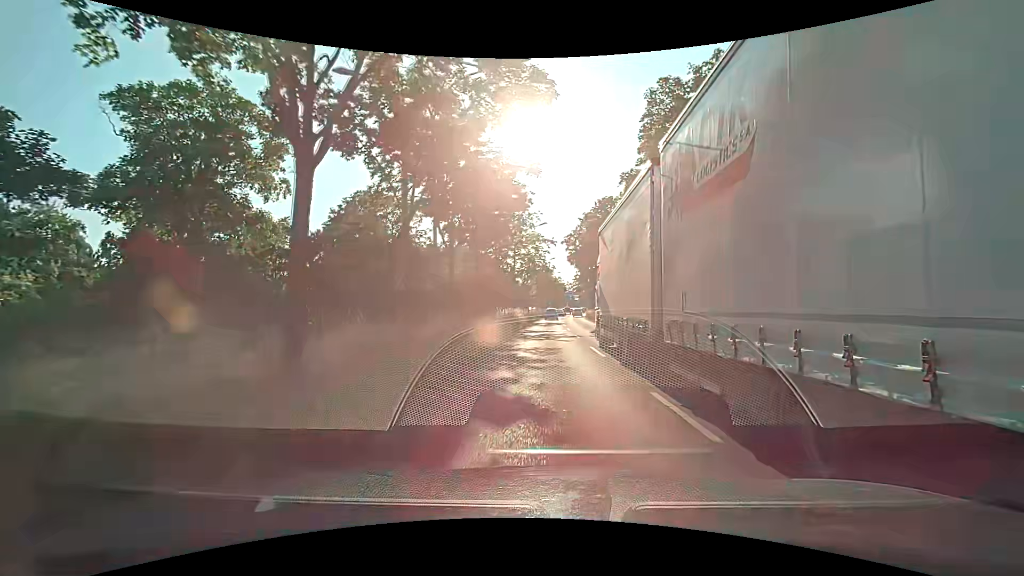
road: primary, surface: asphalt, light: Day
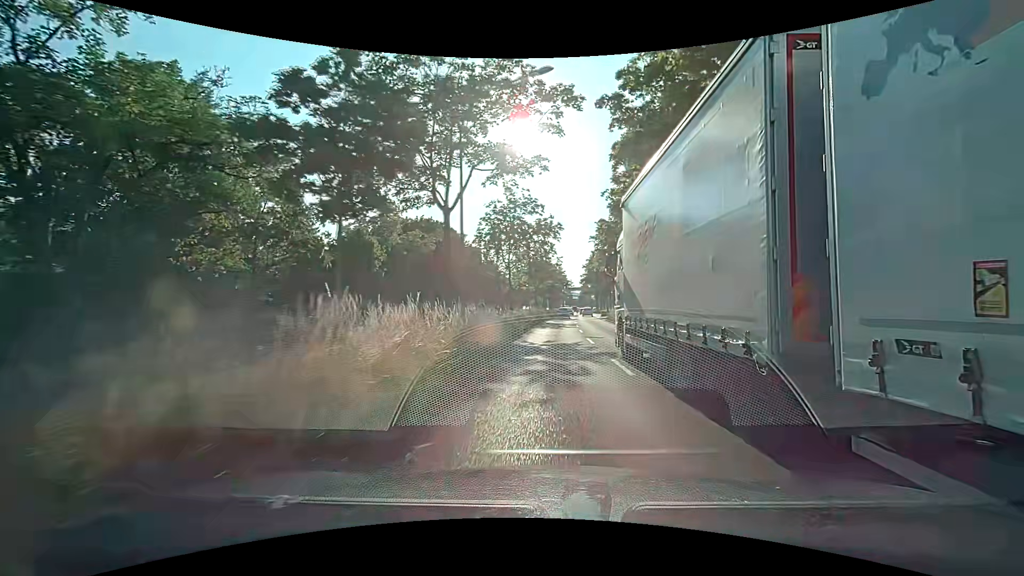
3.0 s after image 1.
(-0.1, +32.0) m; -1°
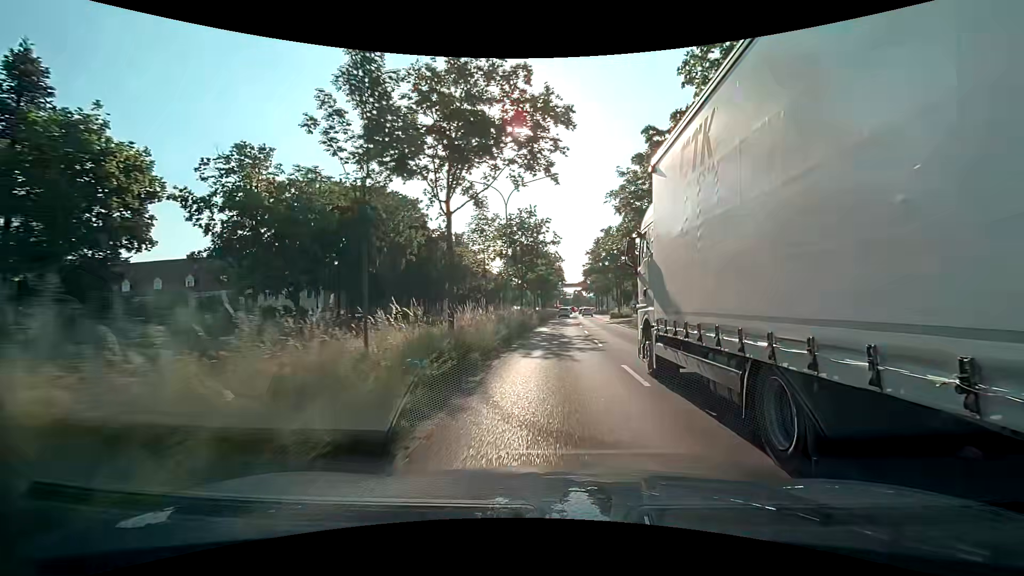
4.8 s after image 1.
(+0.3, +19.6) m; +2°
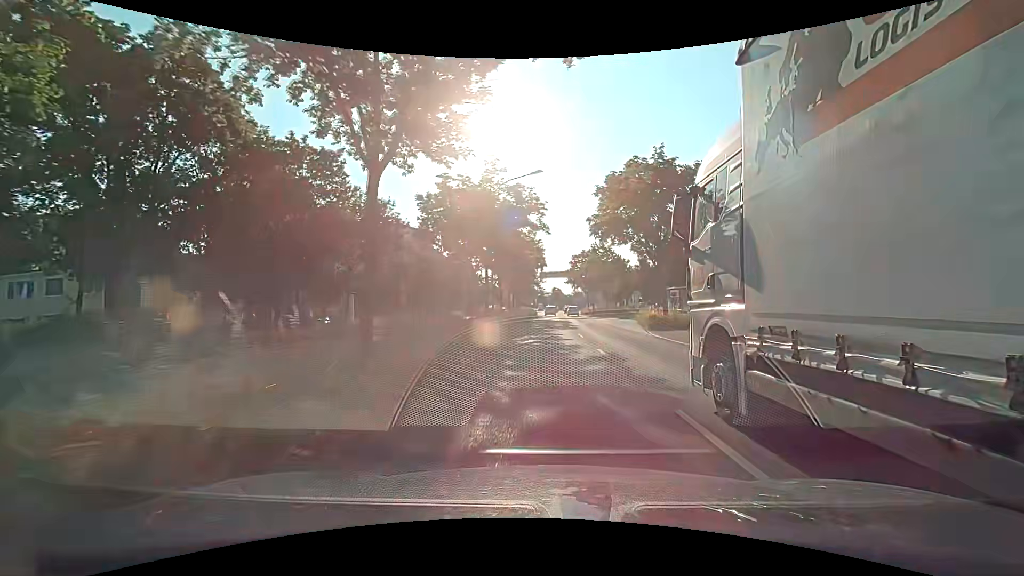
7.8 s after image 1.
(+0.7, +32.2) m; +3°
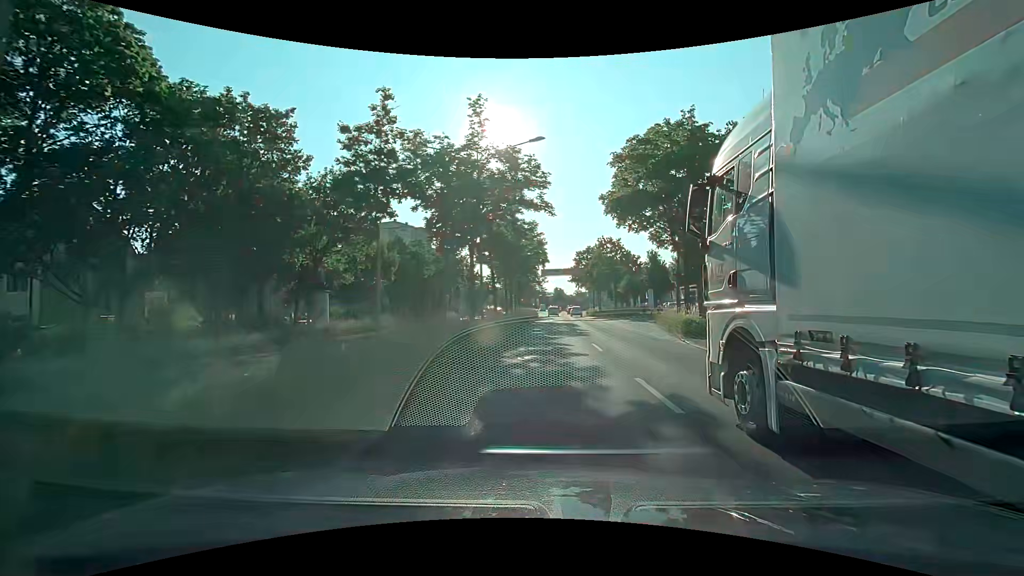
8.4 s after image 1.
(0.0, +6.3) m; -1°
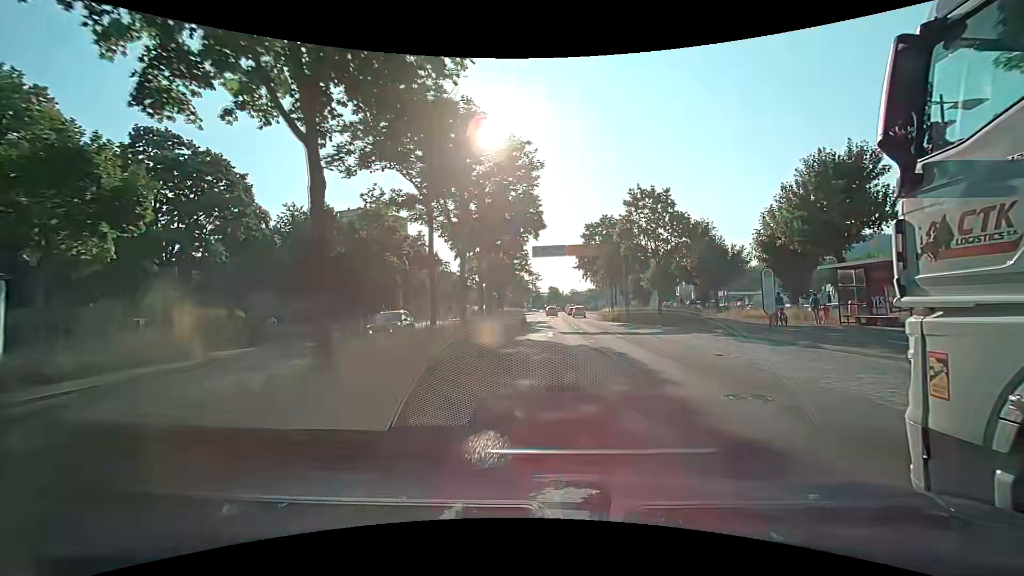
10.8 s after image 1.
(+0.4, +26.4) m; +1°
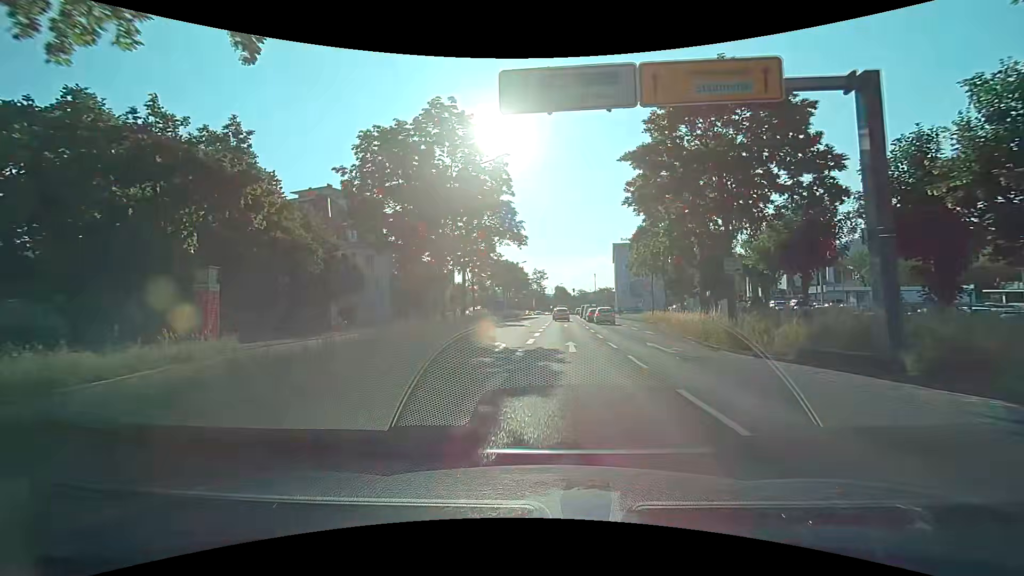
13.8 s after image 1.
(+0.1, +32.4) m; 0°
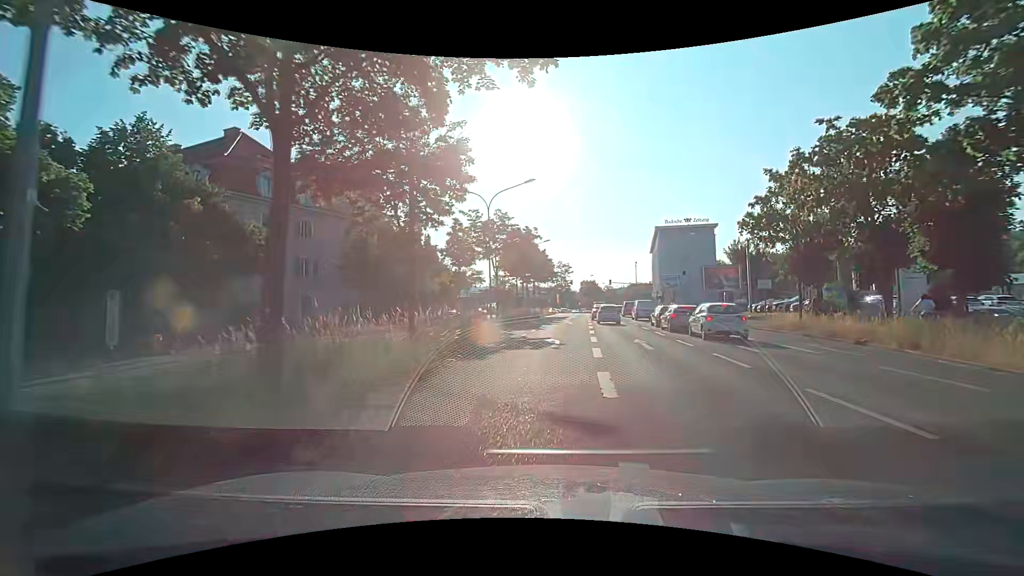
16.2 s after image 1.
(-0.8, +23.8) m; -3°
(0, +10) (0, +20) (+1, +30) (+2, +40) (+3, +50) (+3, +60) (+4, +70) (+5, +80) (+6, +90) (+7, +100) m
